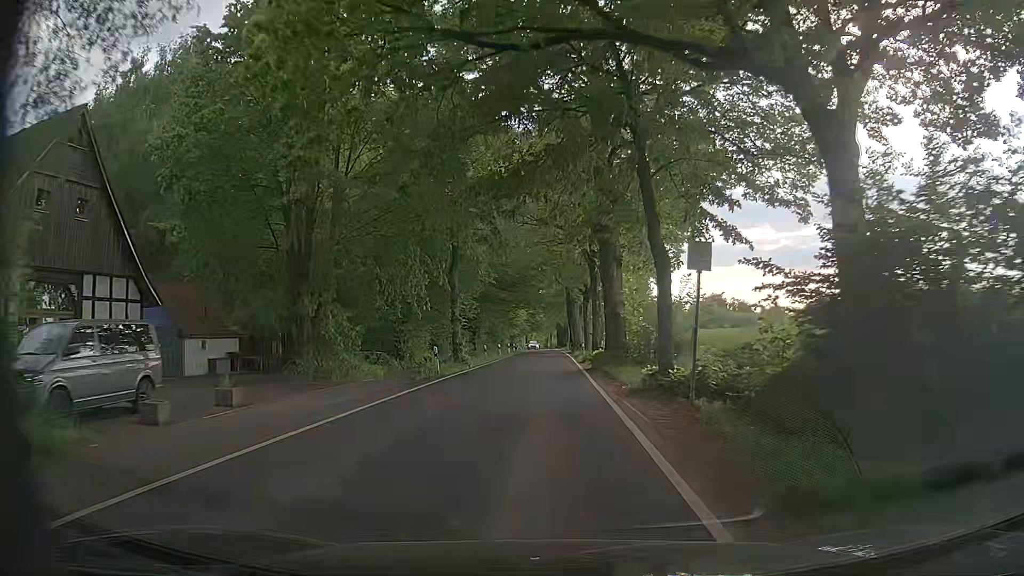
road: tertiary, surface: asphalt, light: Day
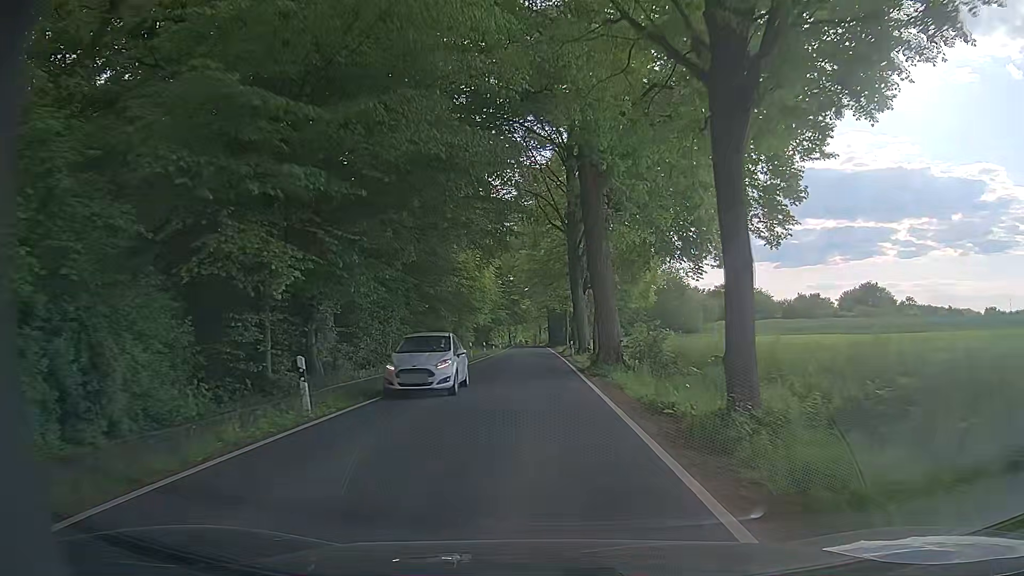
(0.0, +43.2) m; +1°
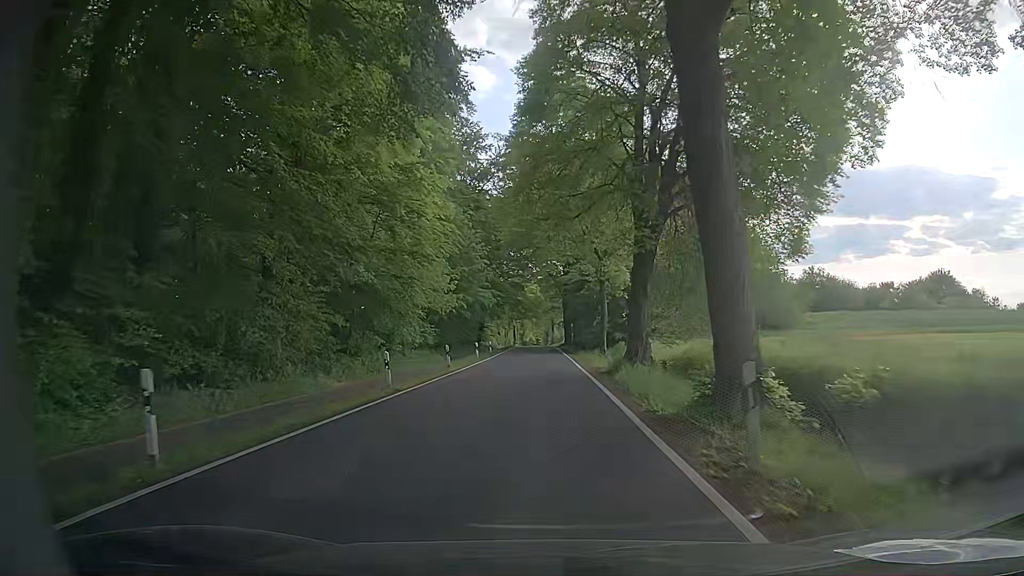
(-0.7, +35.5) m; -2°
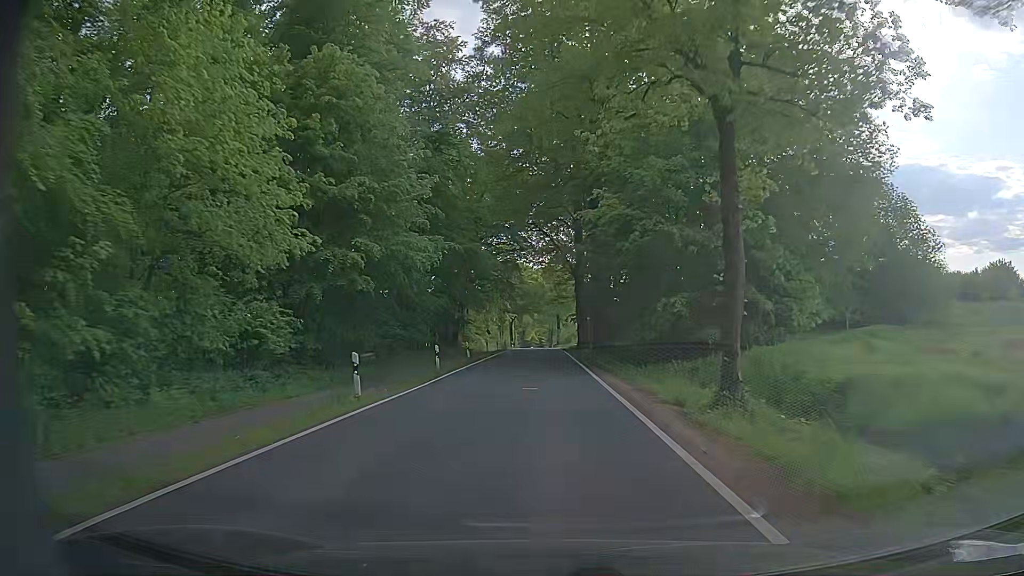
(0.0, +26.4) m; 0°
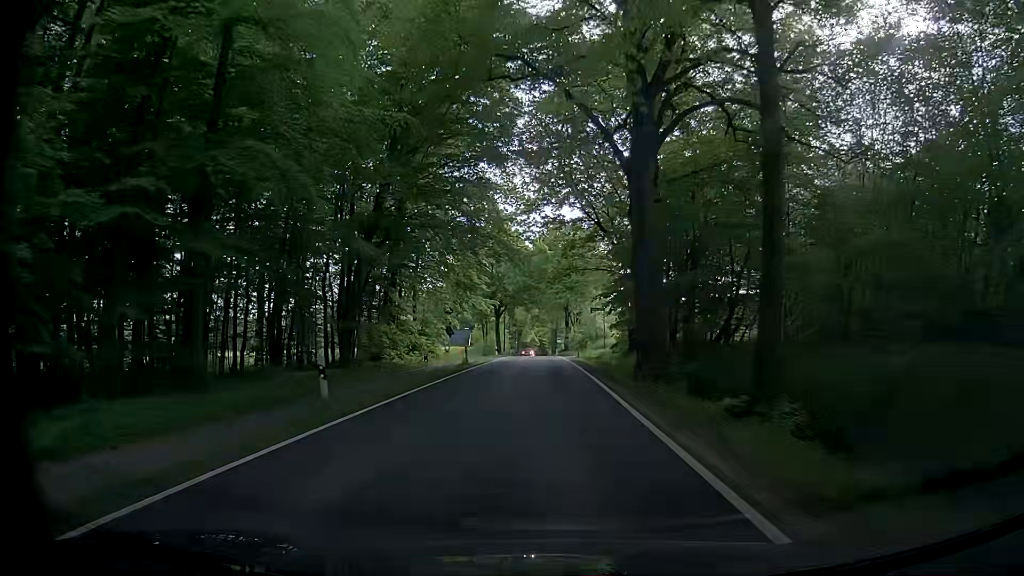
(-0.3, +35.5) m; -1°
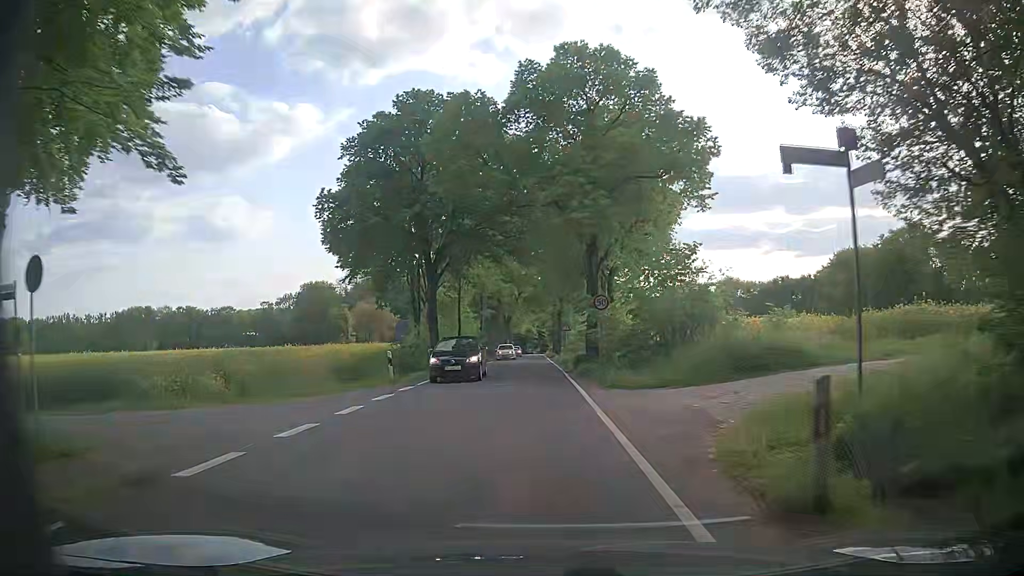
(+0.8, +43.3) m; +1°
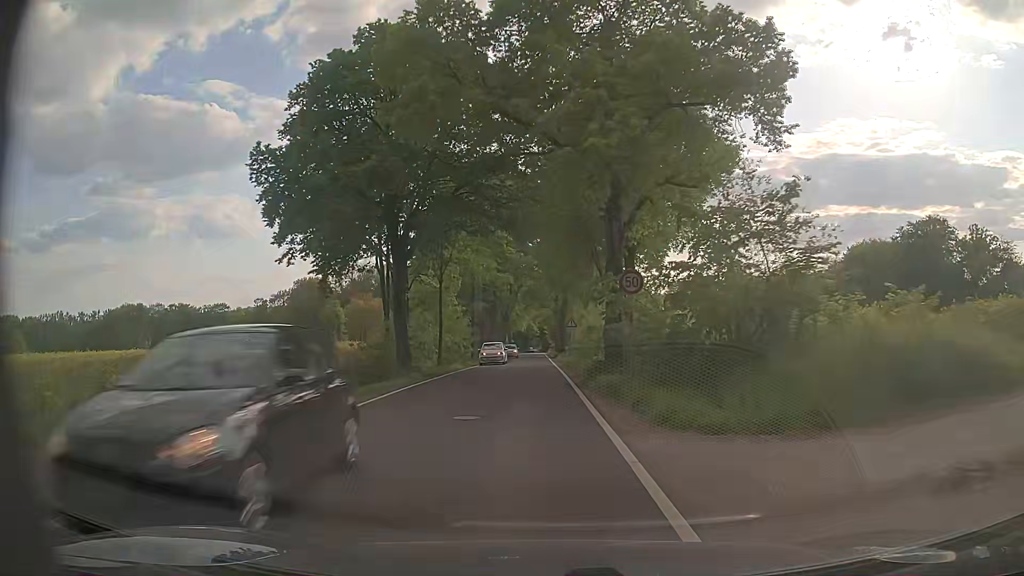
(-0.1, +8.3) m; -1°
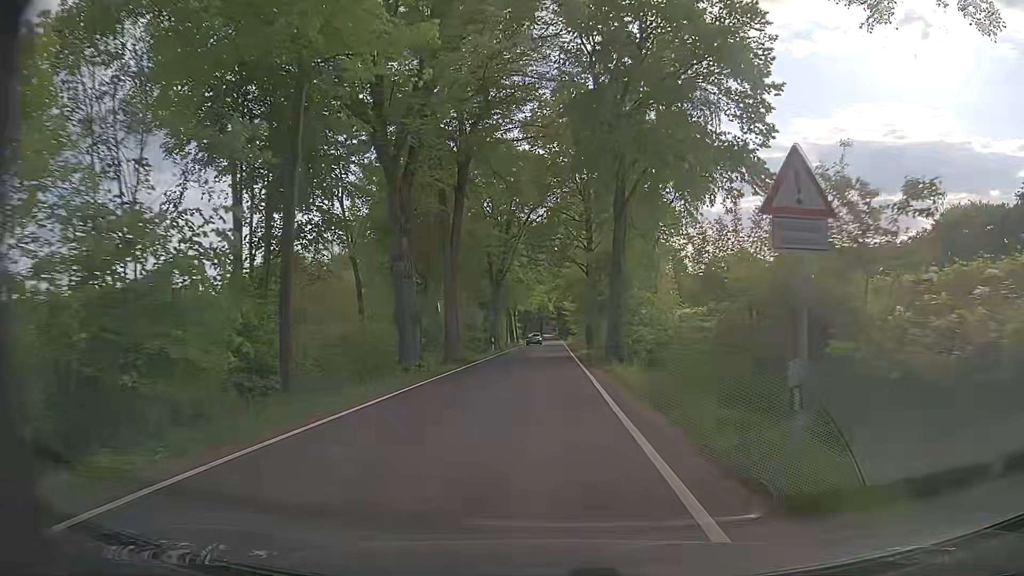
(-0.8, +40.7) m; -1°
(0, +10) (0, +20) (0, +30) (0, +40) (0, +50) (0, +60) (0, +70) (0, +80) (+1, +90) (+1, +100) m
